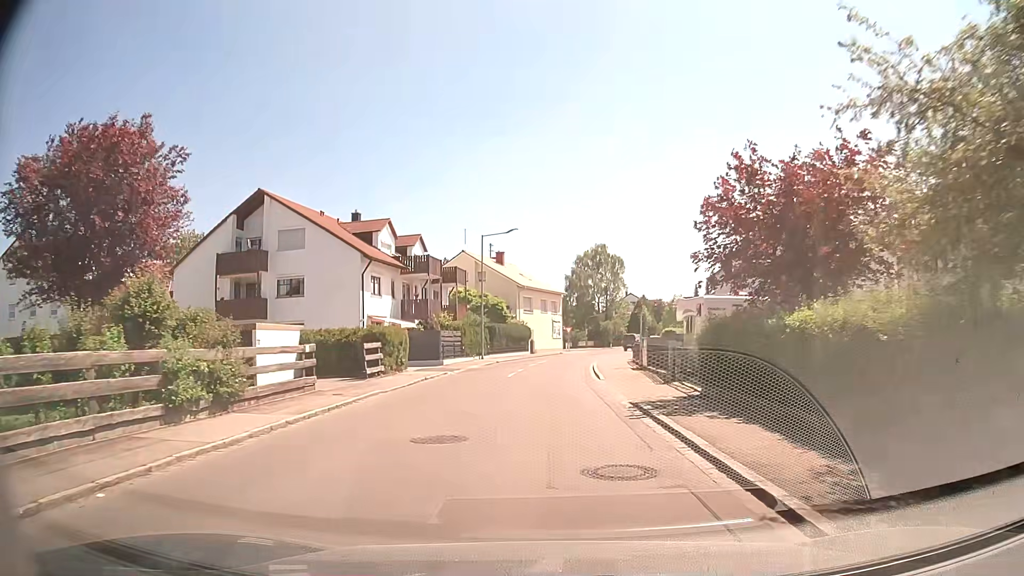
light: Day
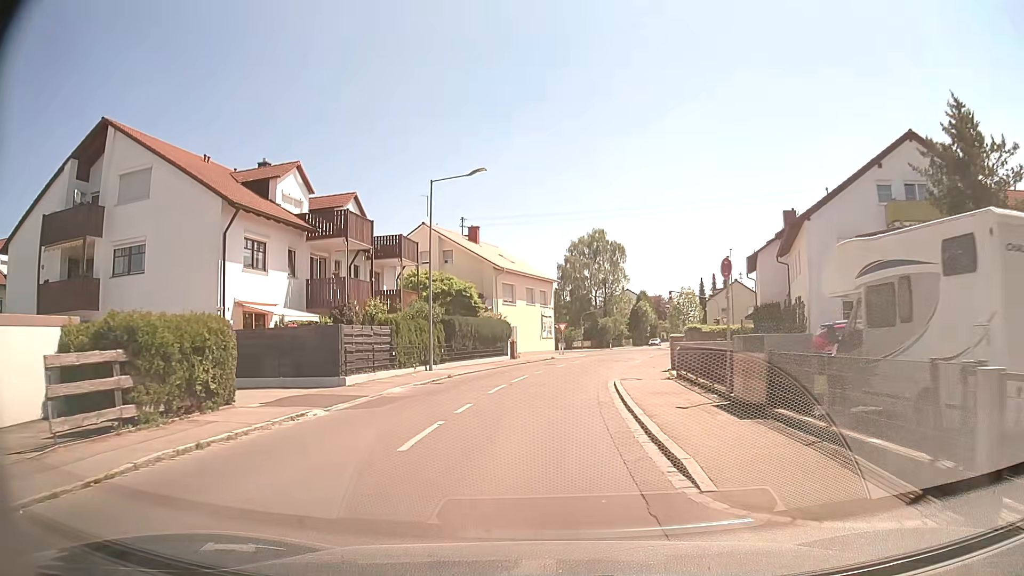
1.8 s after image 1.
(+0.4, +16.1) m; +2°
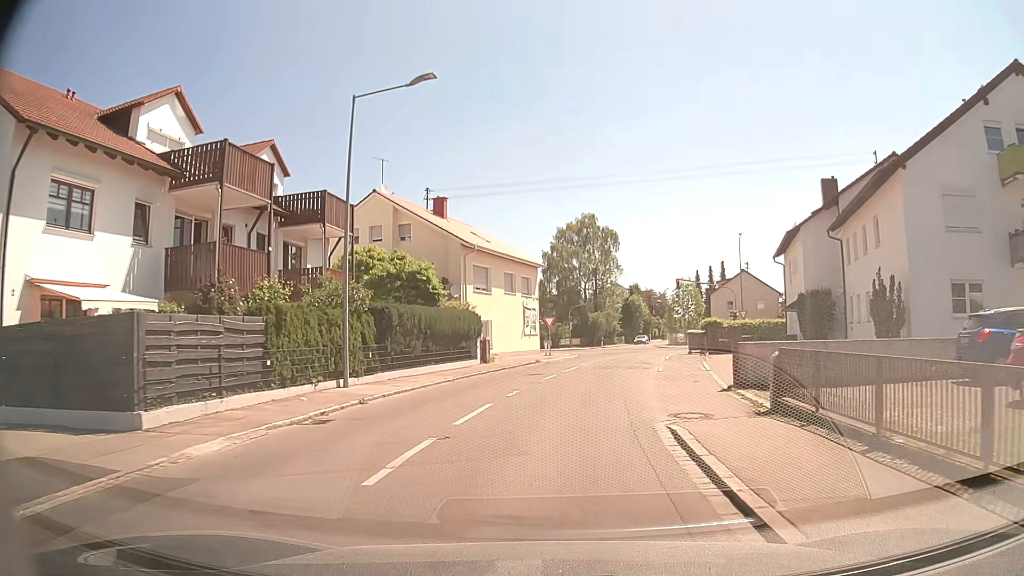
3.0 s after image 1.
(-0.1, +10.6) m; +1°
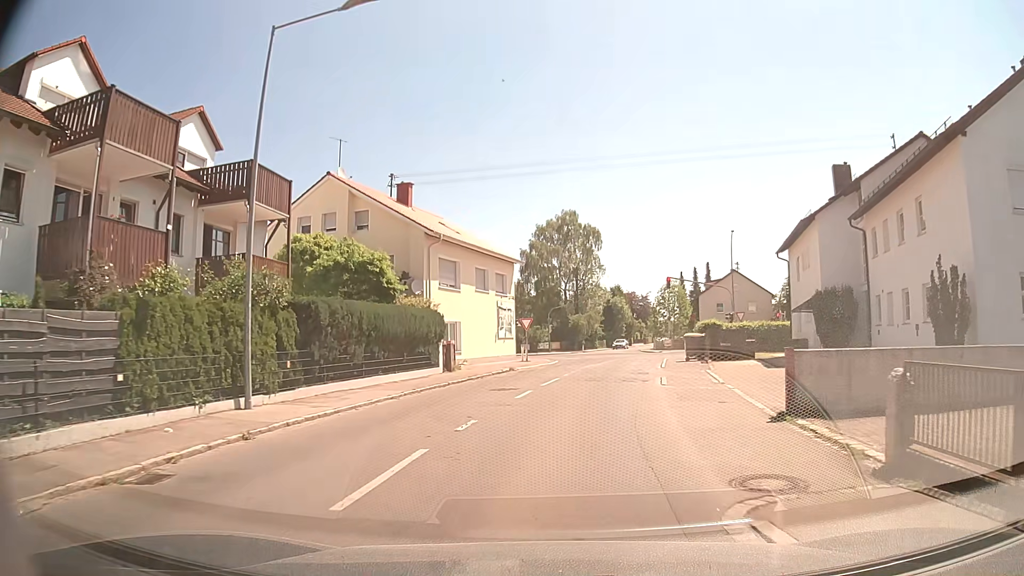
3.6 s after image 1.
(0.0, +5.0) m; +2°
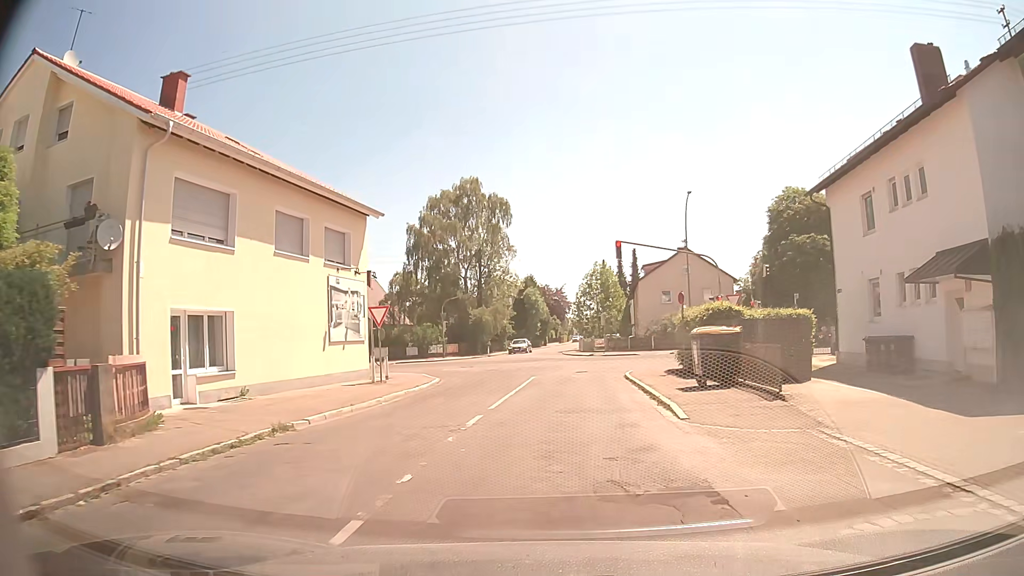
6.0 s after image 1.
(+1.1, +18.2) m; +7°
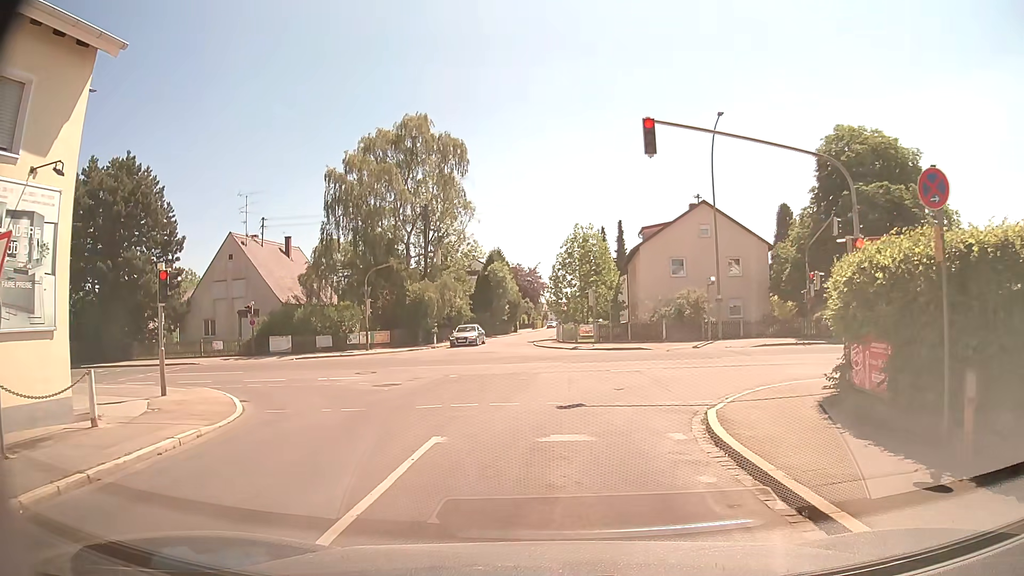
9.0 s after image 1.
(+0.6, +16.4) m; +3°
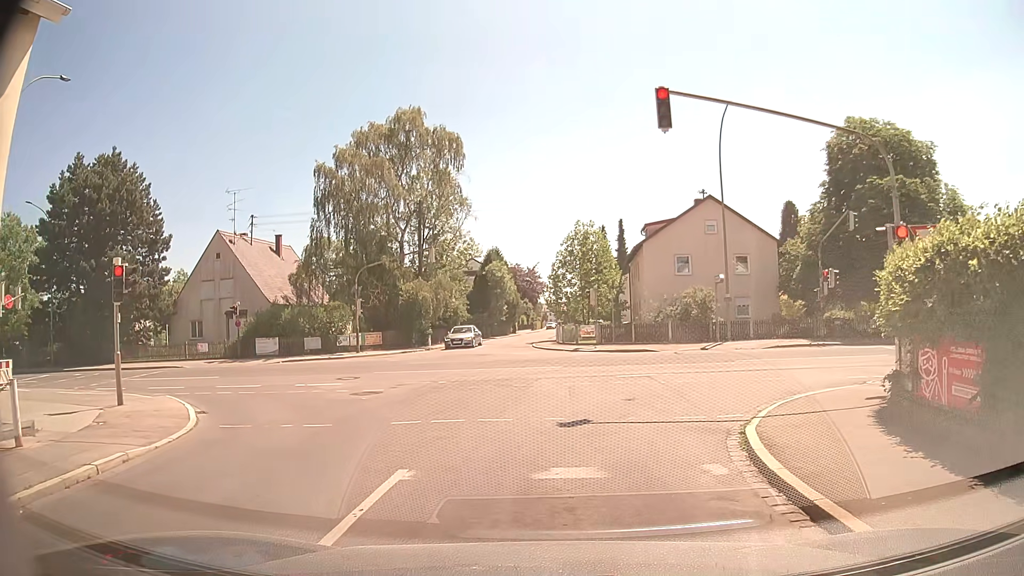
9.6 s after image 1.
(0.0, +1.9) m; -1°
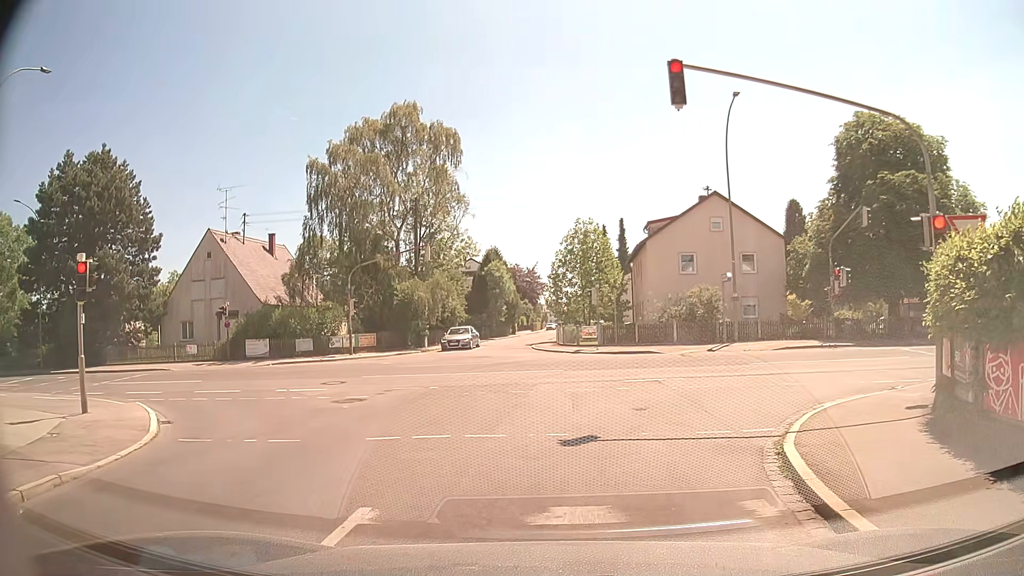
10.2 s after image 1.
(0.0, +1.3) m; +2°
